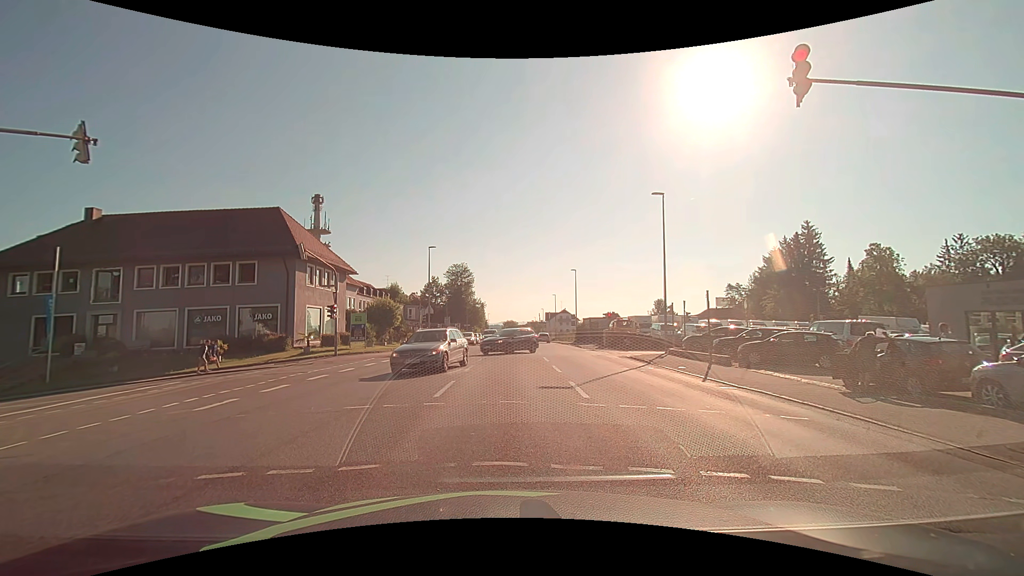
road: tertiary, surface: asphalt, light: Day
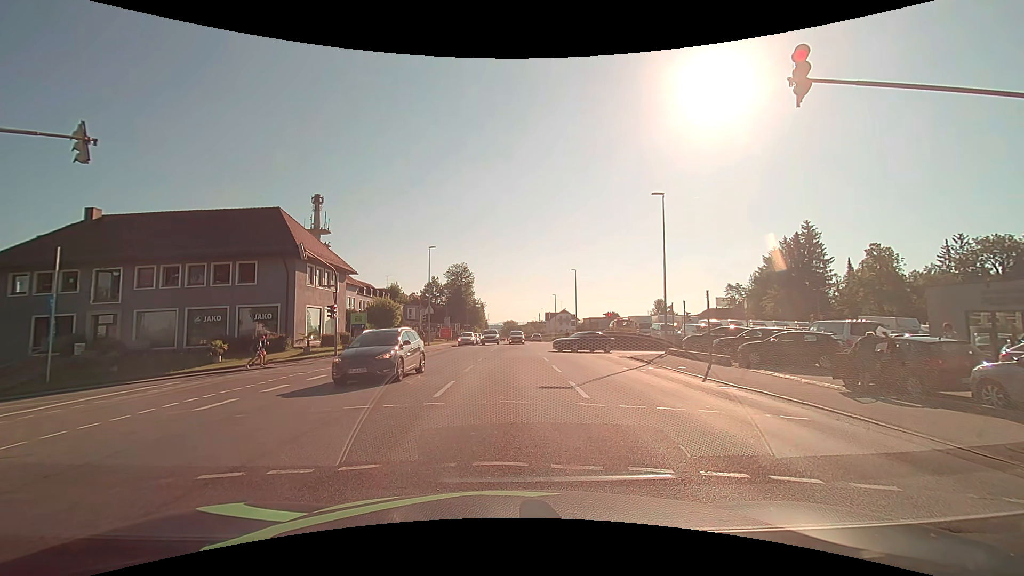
(0.0, 0.0) m; 0°
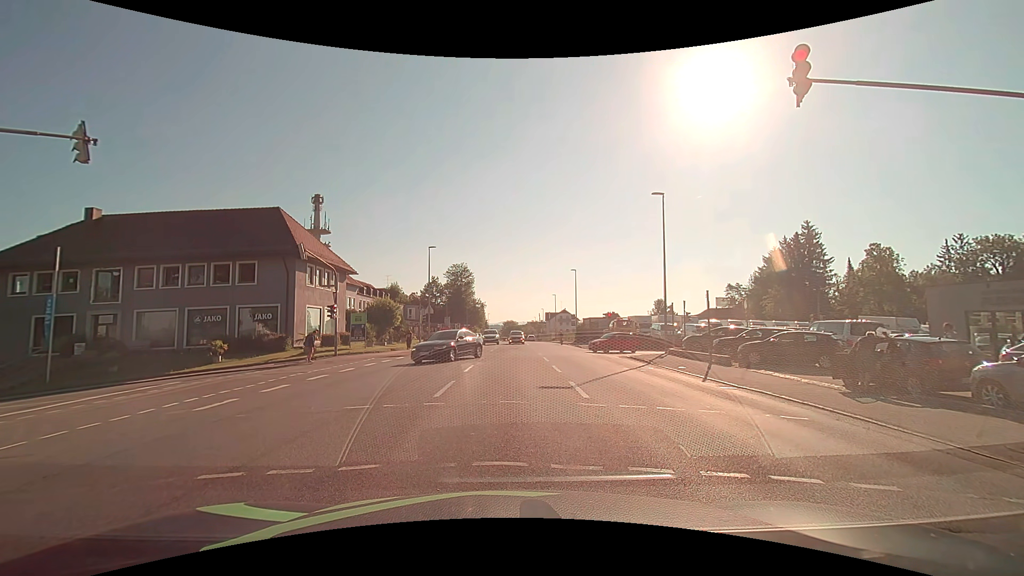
(0.0, 0.0) m; 0°
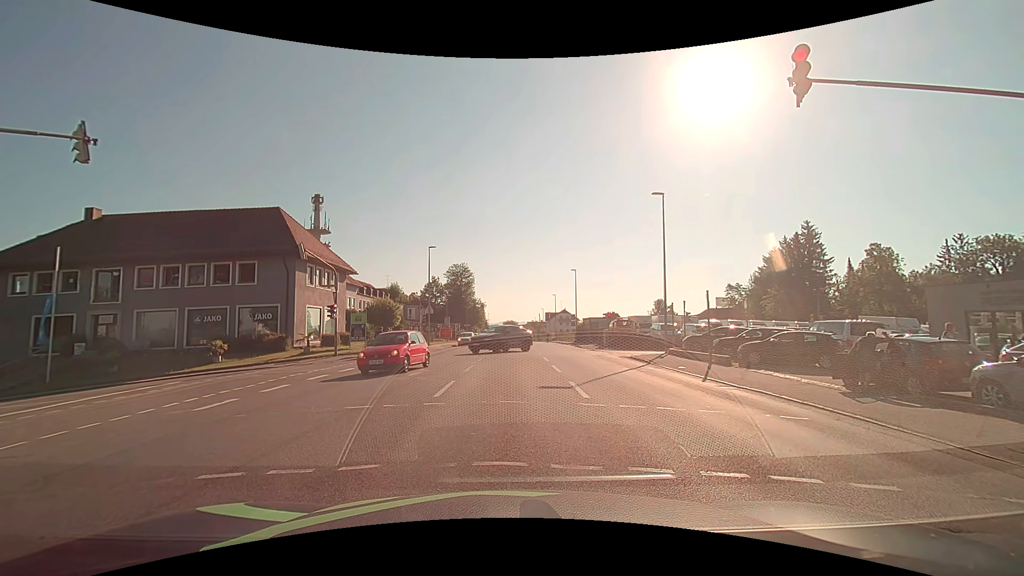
(0.0, 0.0) m; 0°
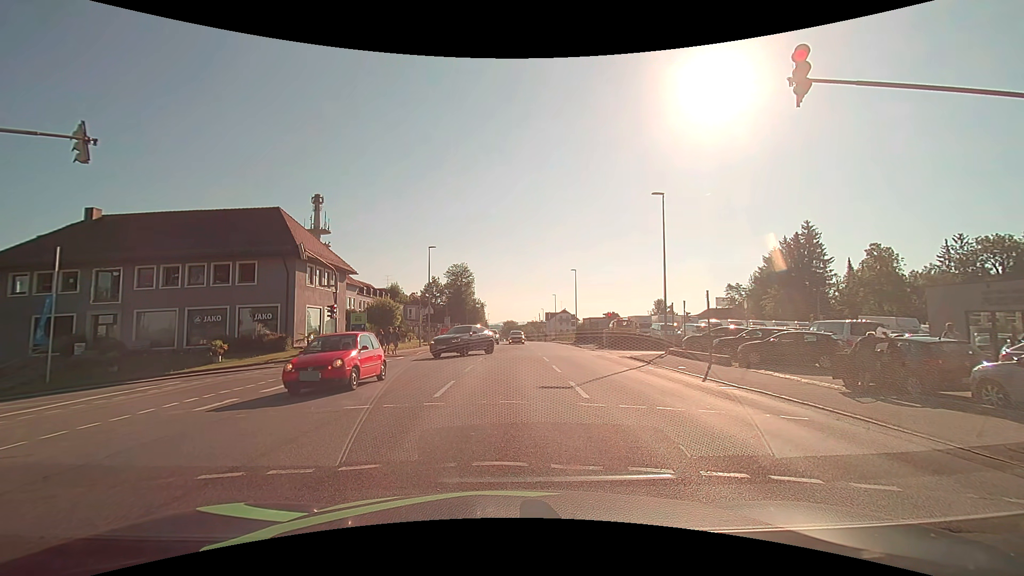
(0.0, 0.0) m; 0°
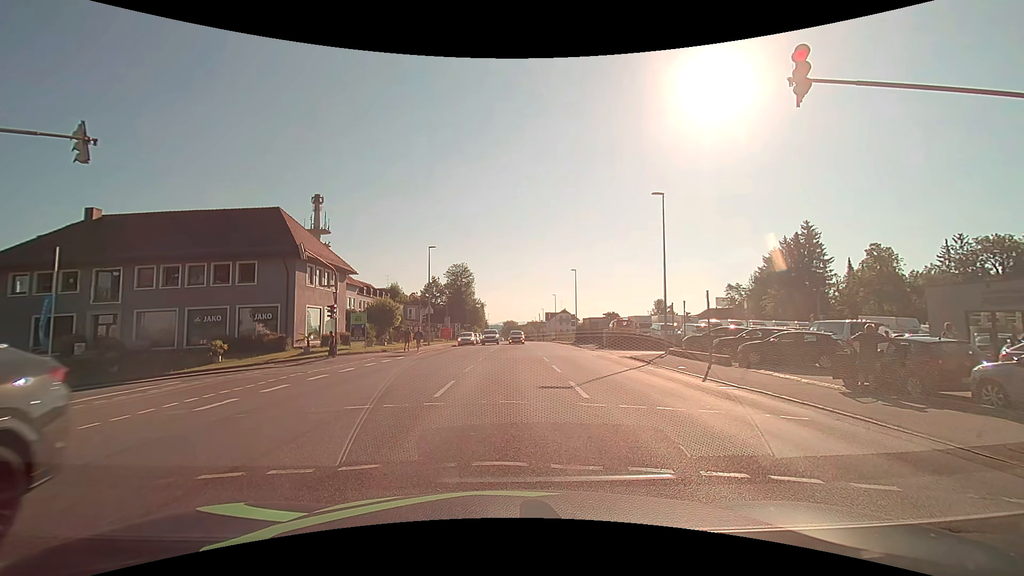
(0.0, 0.0) m; 0°
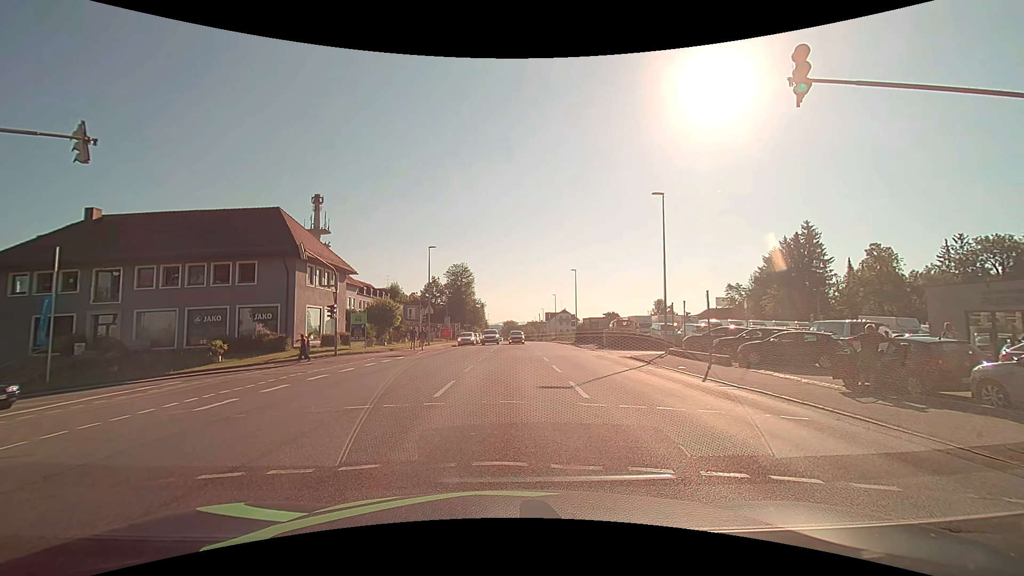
(0.0, 0.0) m; 0°
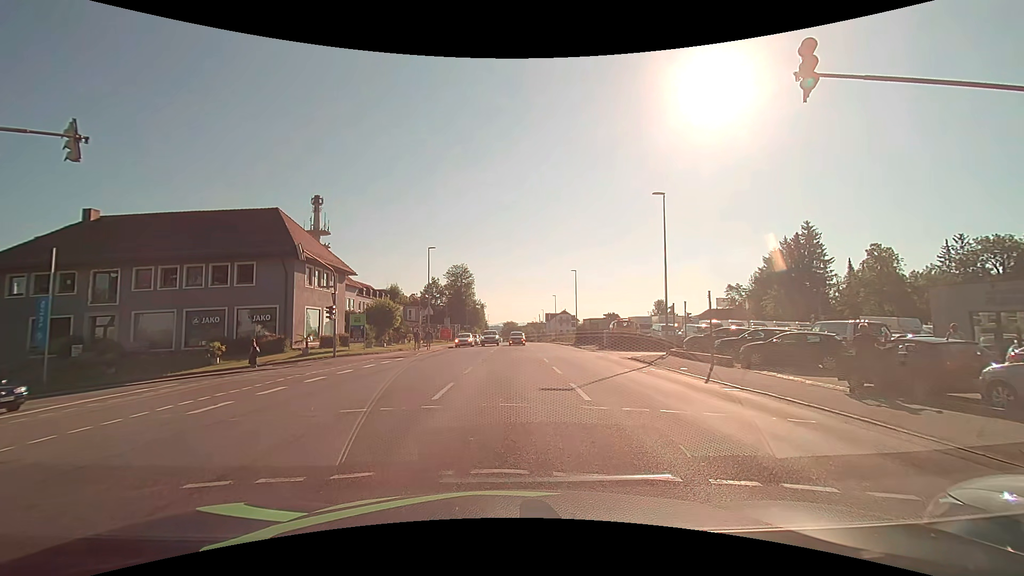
(0.0, +0.2) m; 0°
(0, +10) (-1, +20) (-8, +26) (-18, +27) (-28, +27) (-38, +26) (-48, +25) (-58, +23) (-67, +19) (-73, +11) m
